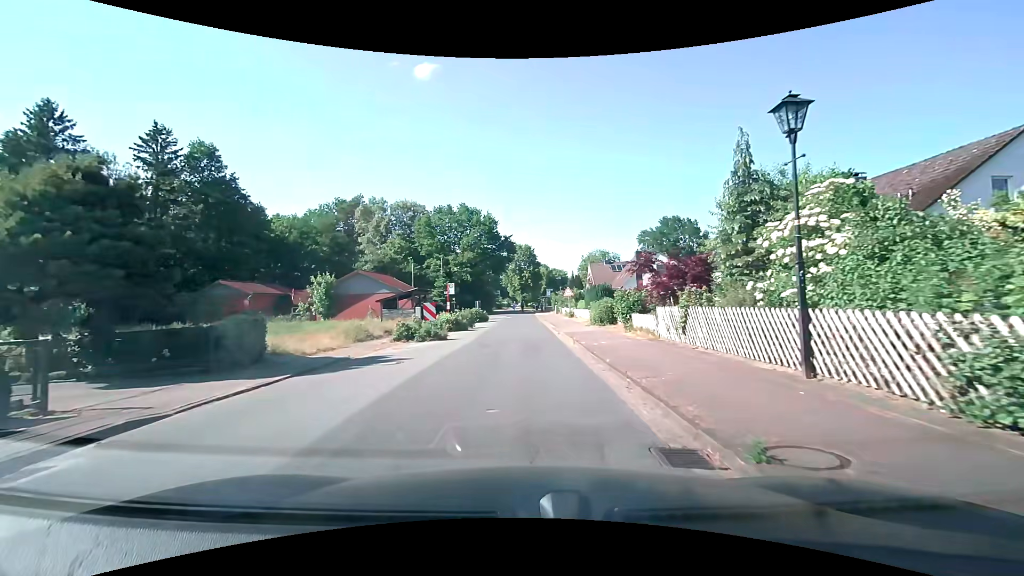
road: unclassified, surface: asphalt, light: Day
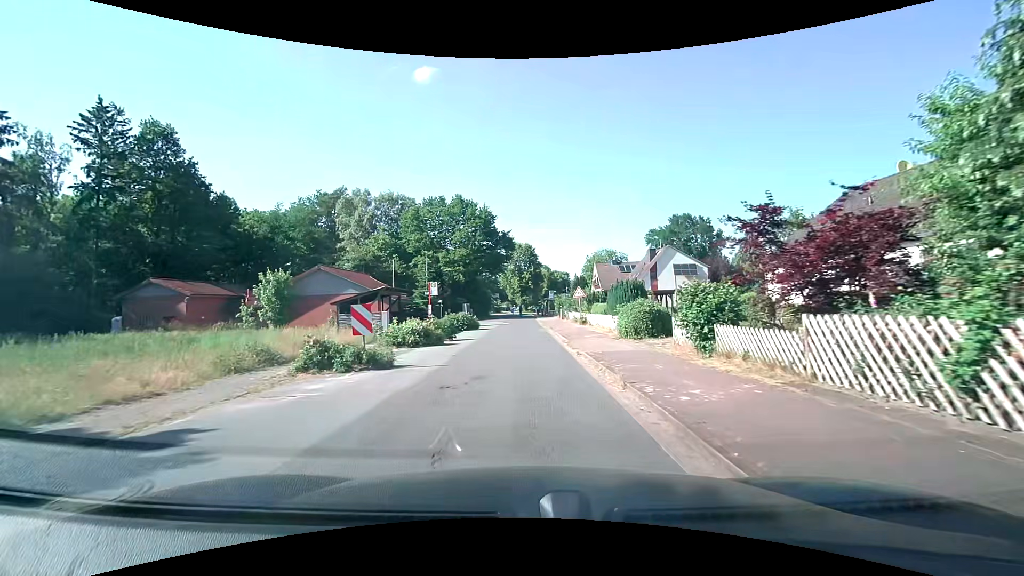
(0.0, +8.8) m; -1°
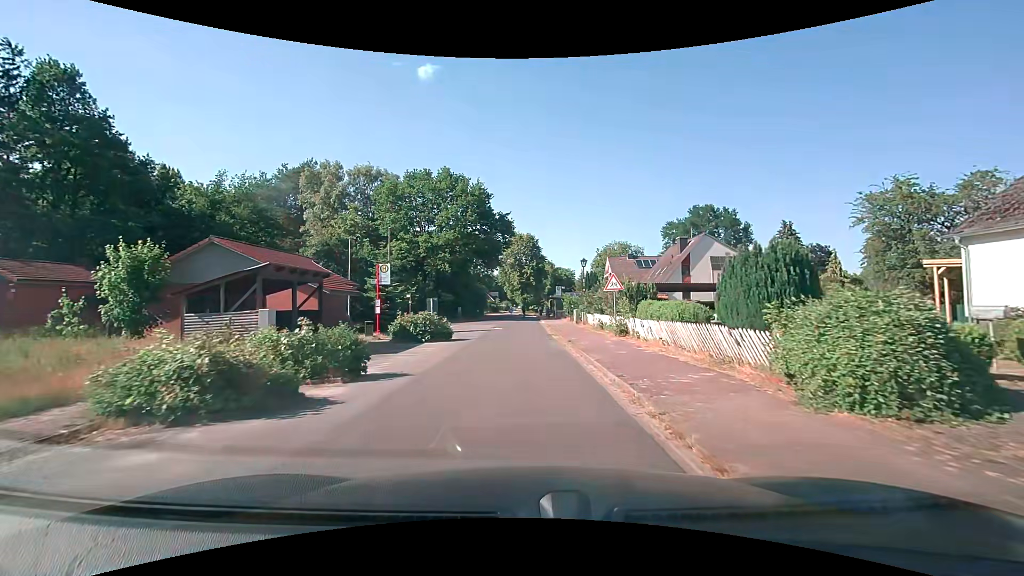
(+0.1, +13.3) m; +1°
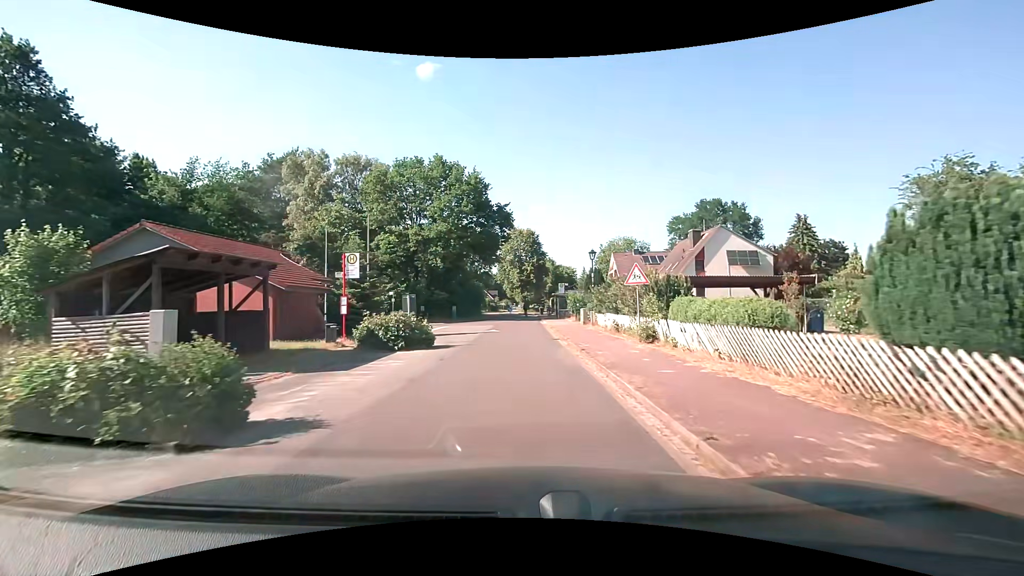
(0.0, +4.4) m; 0°
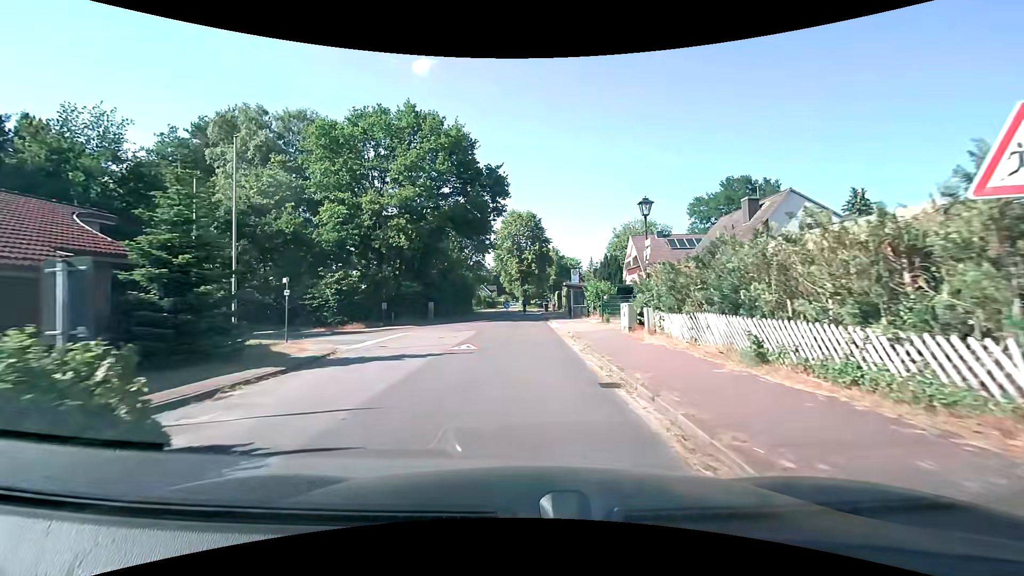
(0.0, +13.4) m; 0°
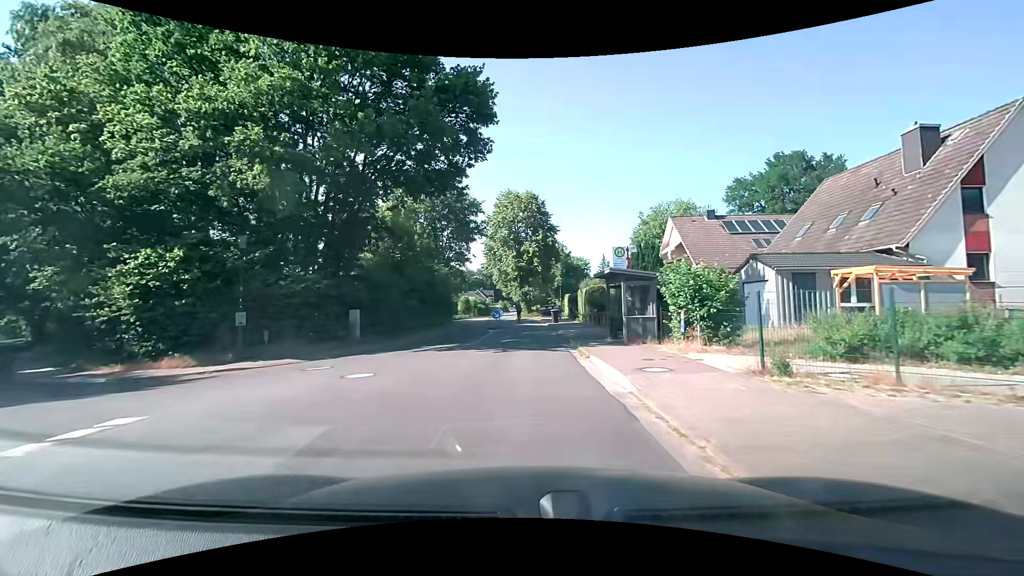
(+0.1, +17.8) m; 0°
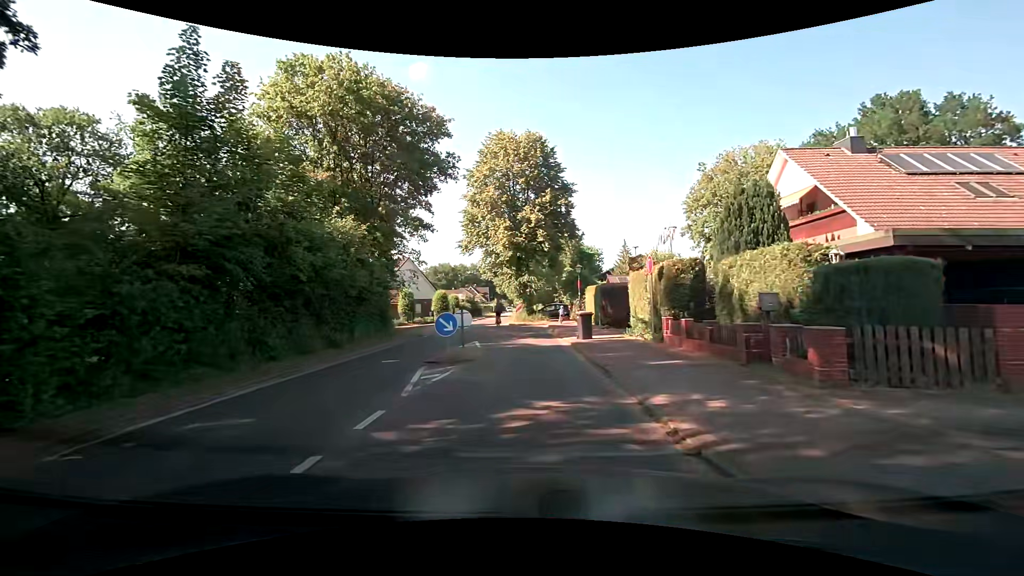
(0.0, +20.3) m; -1°
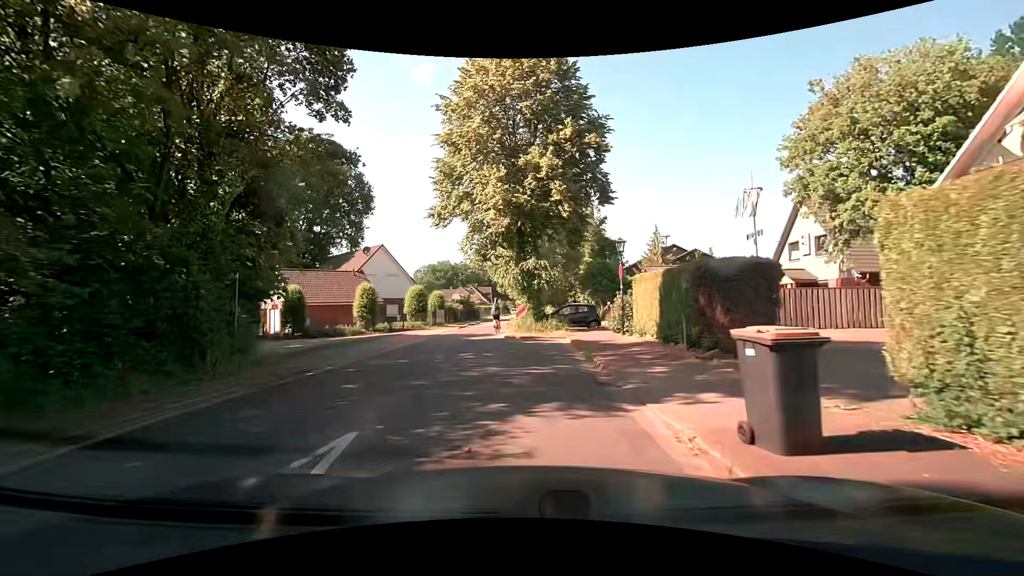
(+0.2, +14.5) m; +1°
(-1, +10) (-3, +20) (-3, +30) (-3, +40) (-3, +50) (-4, +60) (-4, +70) (-4, +80) (-3, +90) (-2, +100) m
